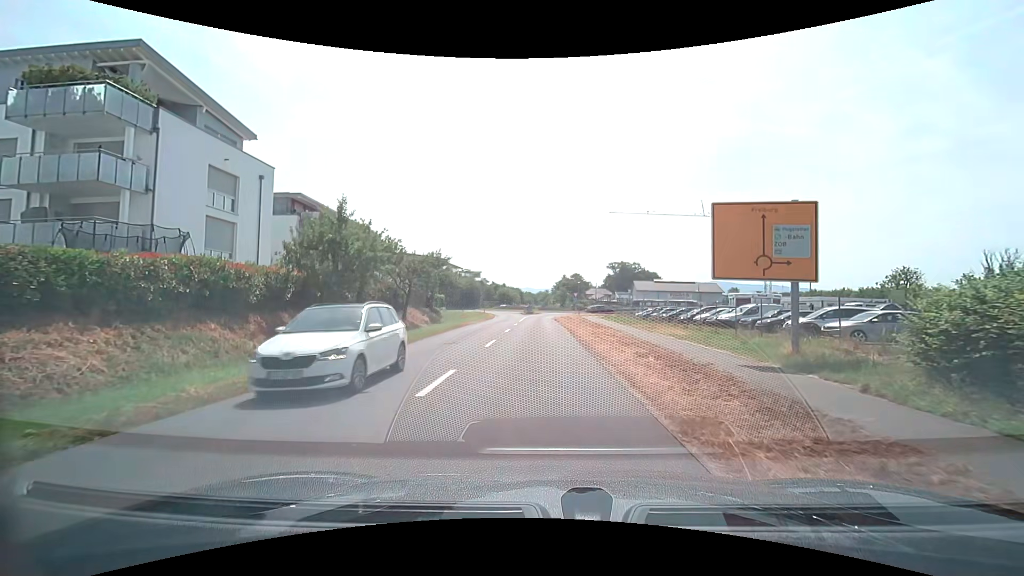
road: secondary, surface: asphalt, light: Day
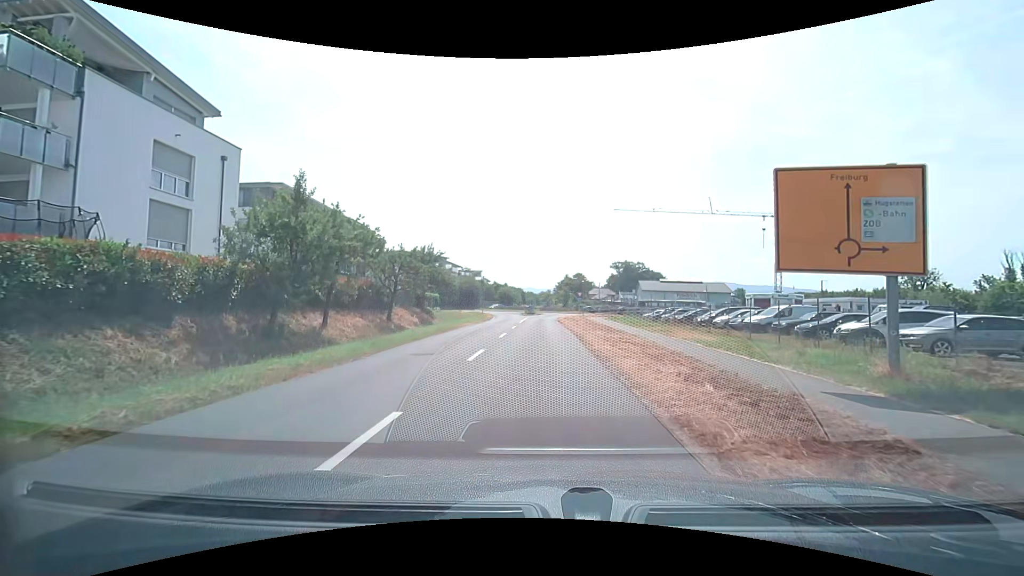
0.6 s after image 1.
(0.0, +4.1) m; -1°
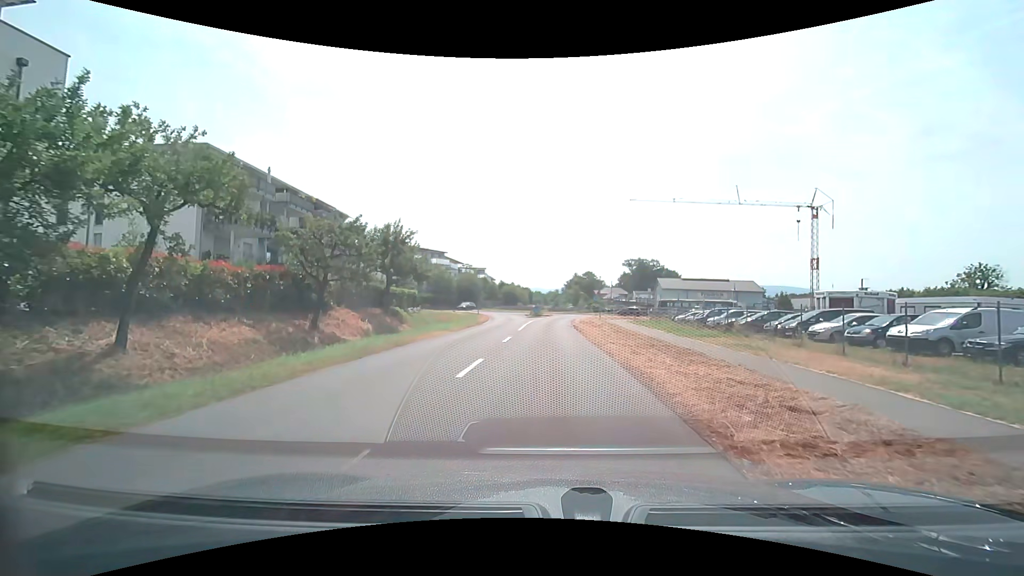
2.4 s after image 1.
(0.0, +11.9) m; -1°
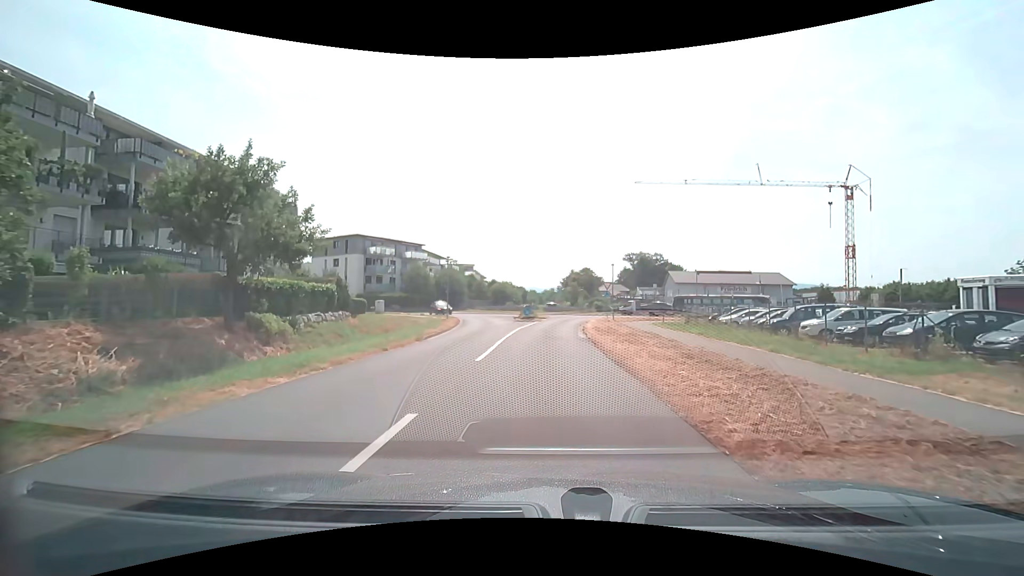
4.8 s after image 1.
(+0.3, +15.2) m; +1°
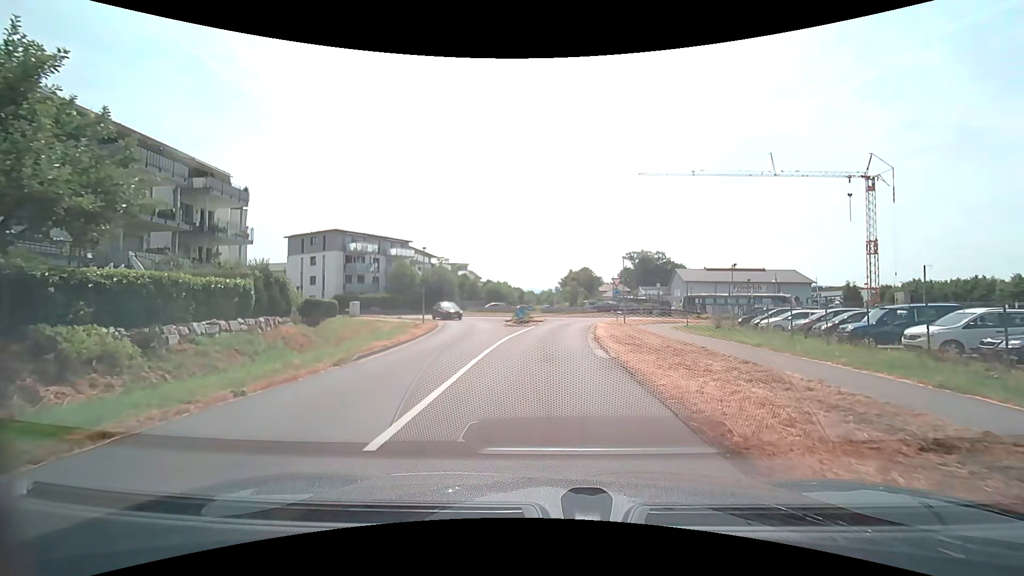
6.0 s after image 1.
(0.0, +7.3) m; 0°
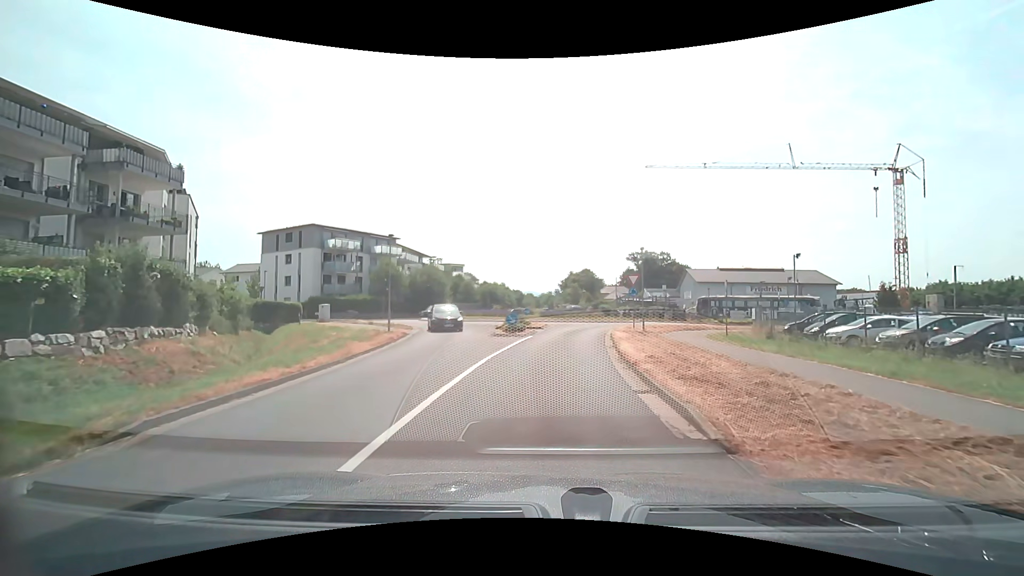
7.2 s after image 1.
(0.0, +7.2) m; 0°
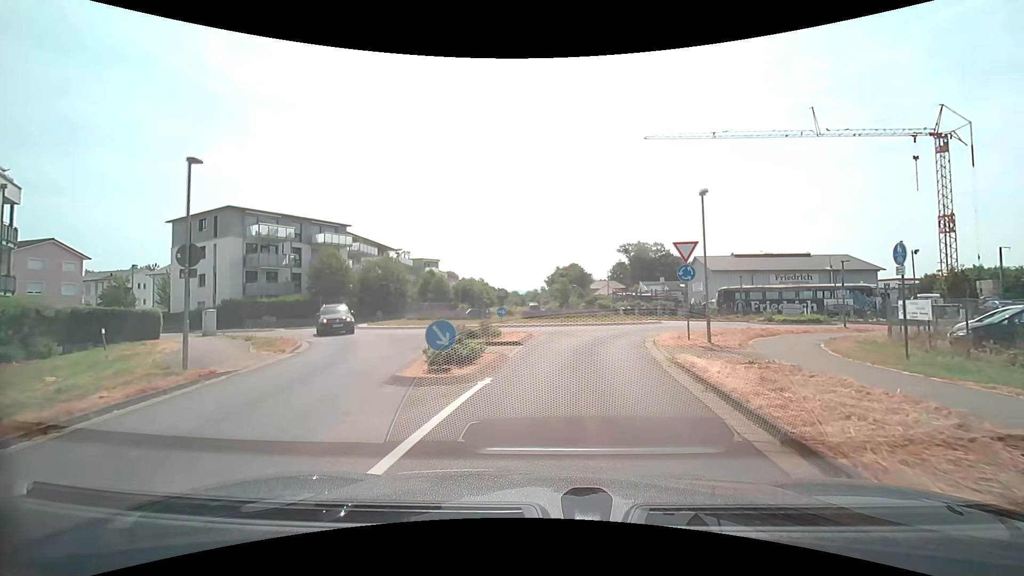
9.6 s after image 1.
(+0.2, +13.8) m; +2°
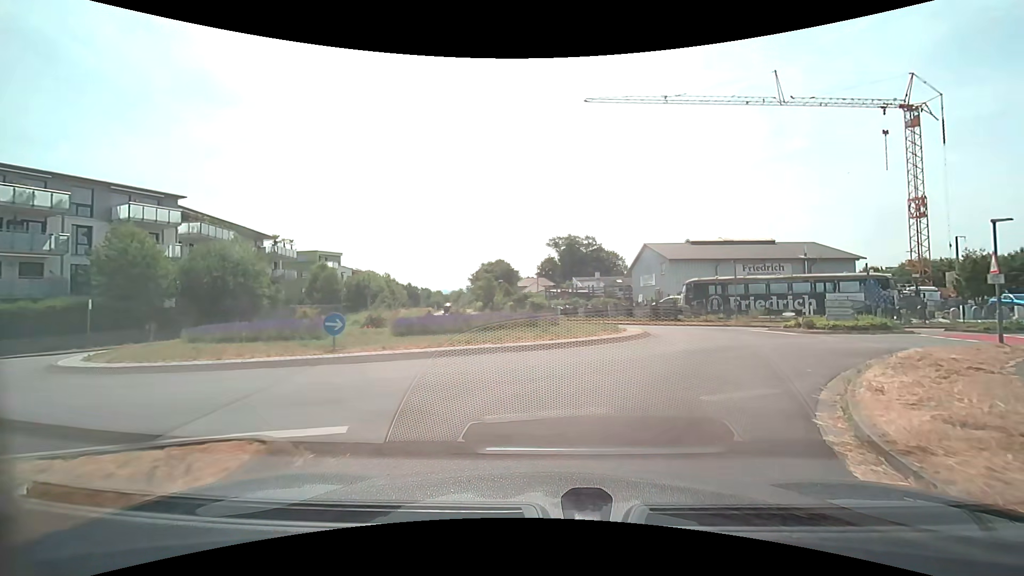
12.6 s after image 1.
(+0.7, +15.8) m; +8°
(+1, +10) (+7, +18) (+16, +23) (+26, +24) (+35, +22) (+41, +14) (+42, +4) (+43, -6) (+44, -16) (+45, -26) m
